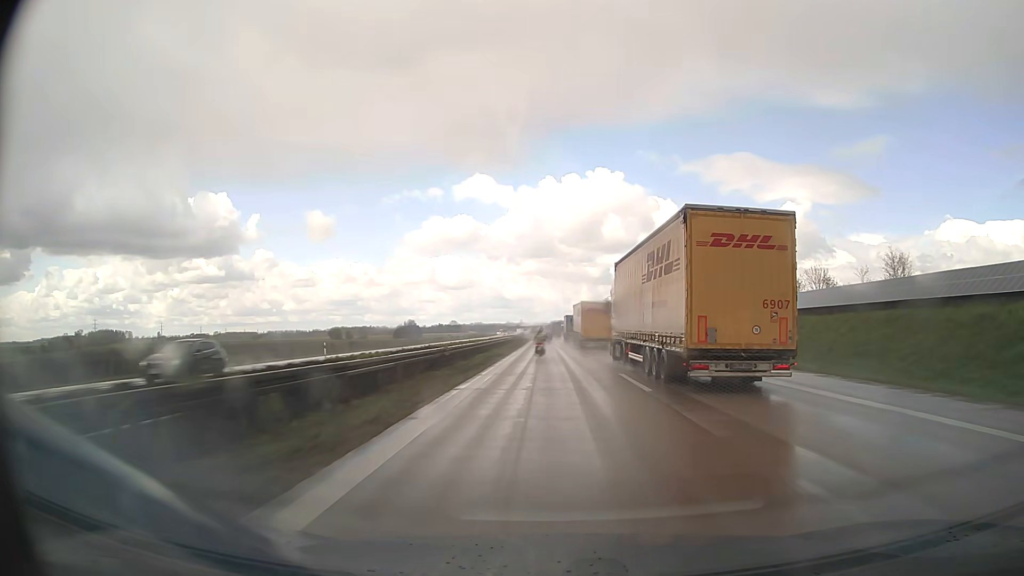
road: motorway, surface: asphalt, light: Day
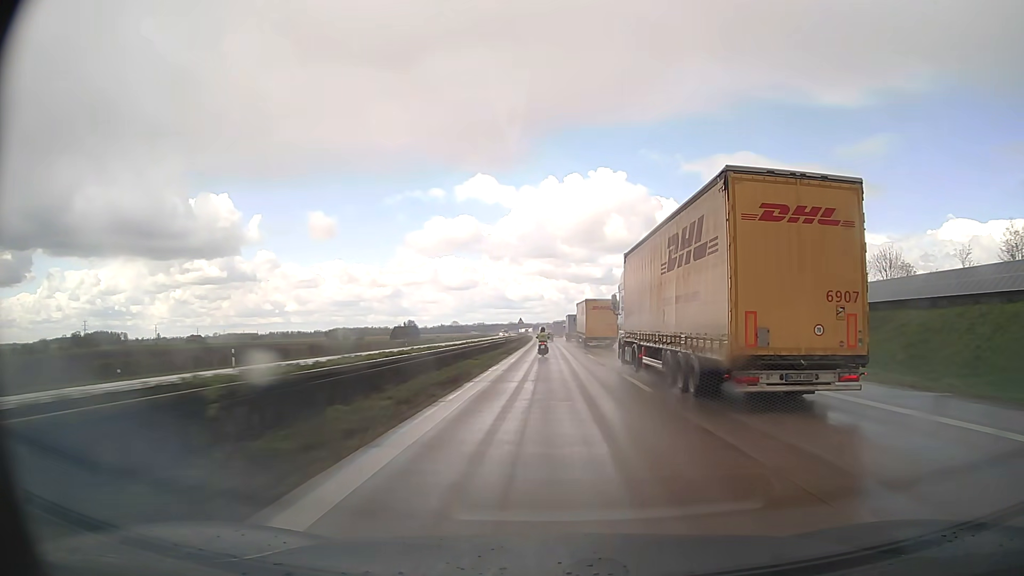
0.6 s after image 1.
(0.0, +17.5) m; 0°
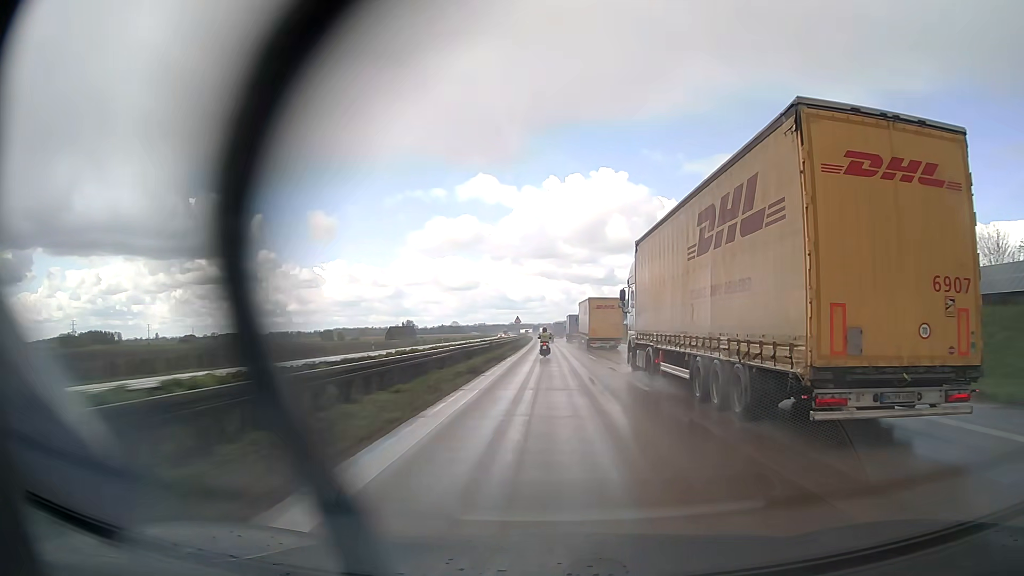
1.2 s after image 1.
(0.0, +17.4) m; 0°
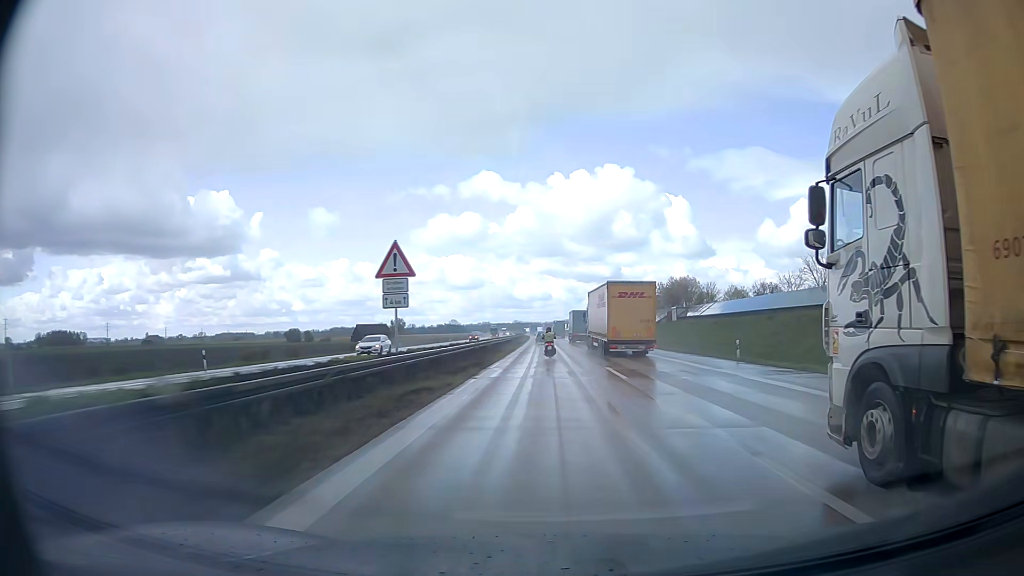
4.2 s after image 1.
(-0.4, +86.7) m; -1°
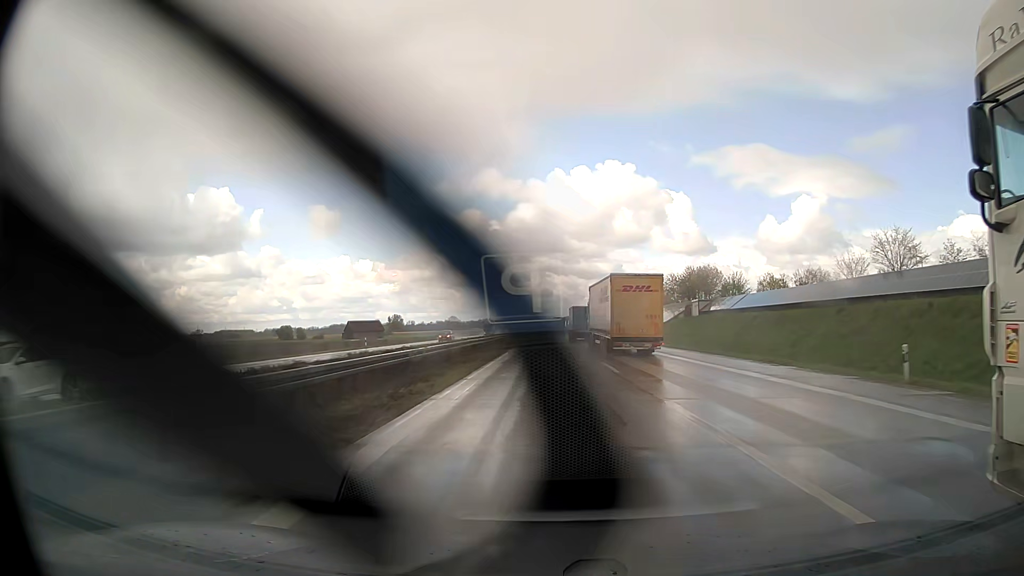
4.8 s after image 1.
(0.0, +16.7) m; 0°
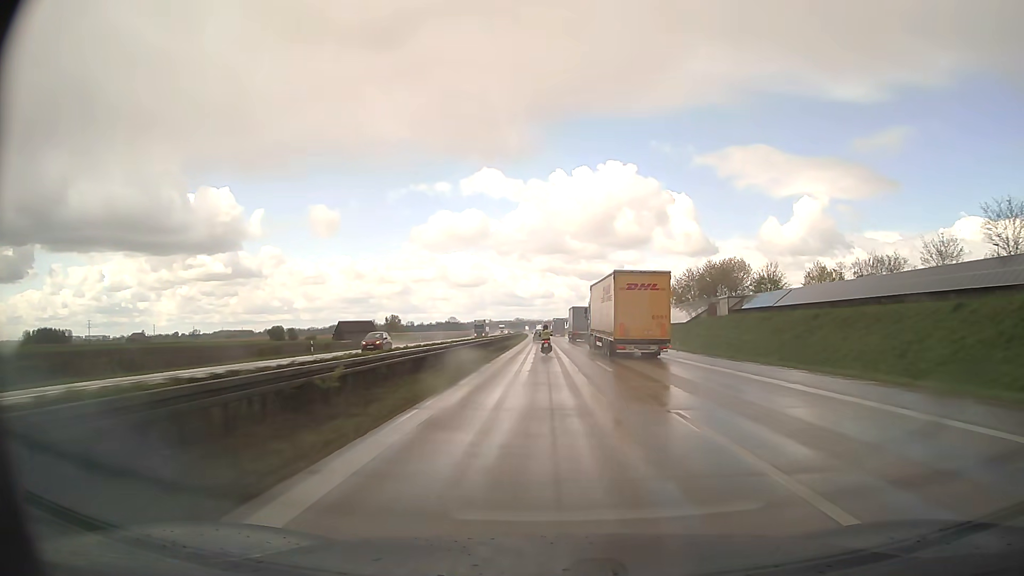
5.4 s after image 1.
(0.0, +16.4) m; 0°
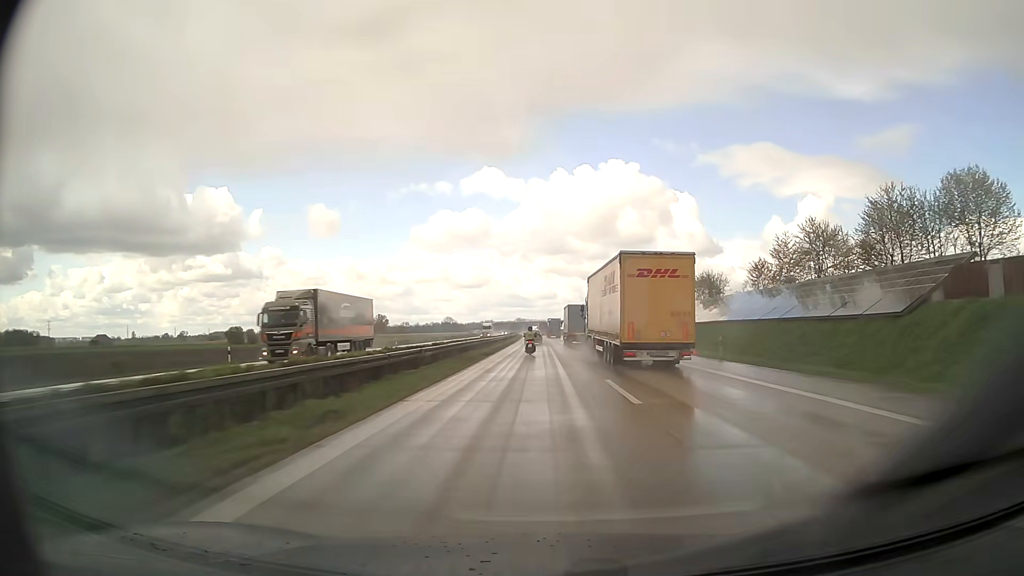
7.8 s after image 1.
(-0.2, +63.8) m; 0°
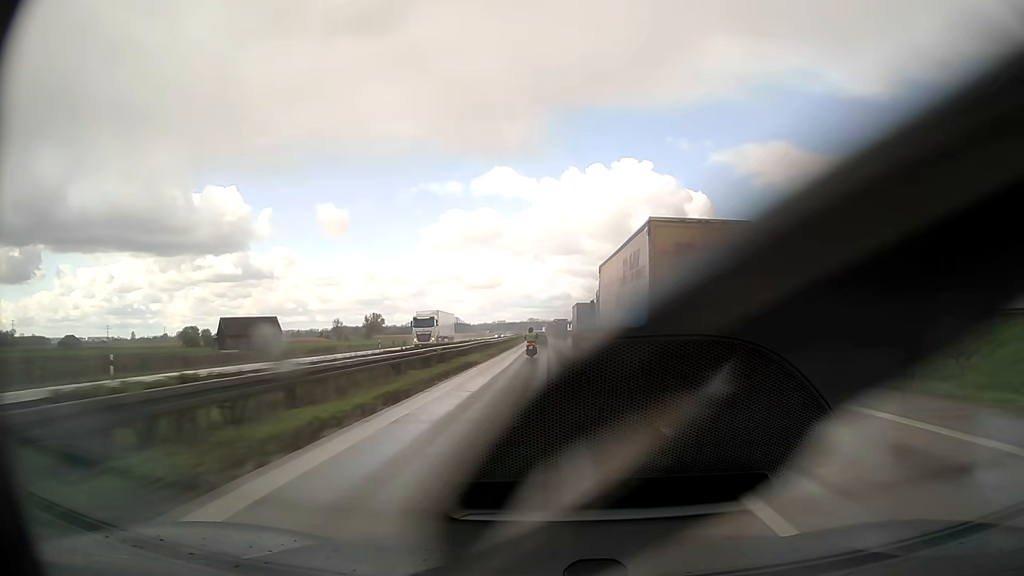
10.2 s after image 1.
(-0.7, +63.2) m; -1°
(0, +10) (0, +20) (0, +30) (0, +40) (0, +50) (0, +60) (0, +70) (-1, +80) (-1, +90) (-1, +100) m
